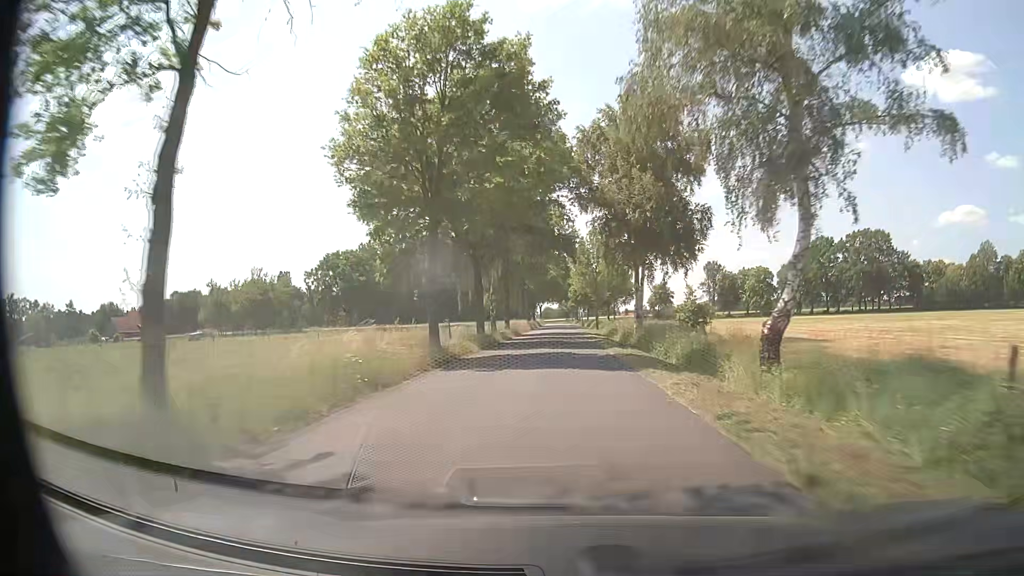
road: residential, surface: paved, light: Day
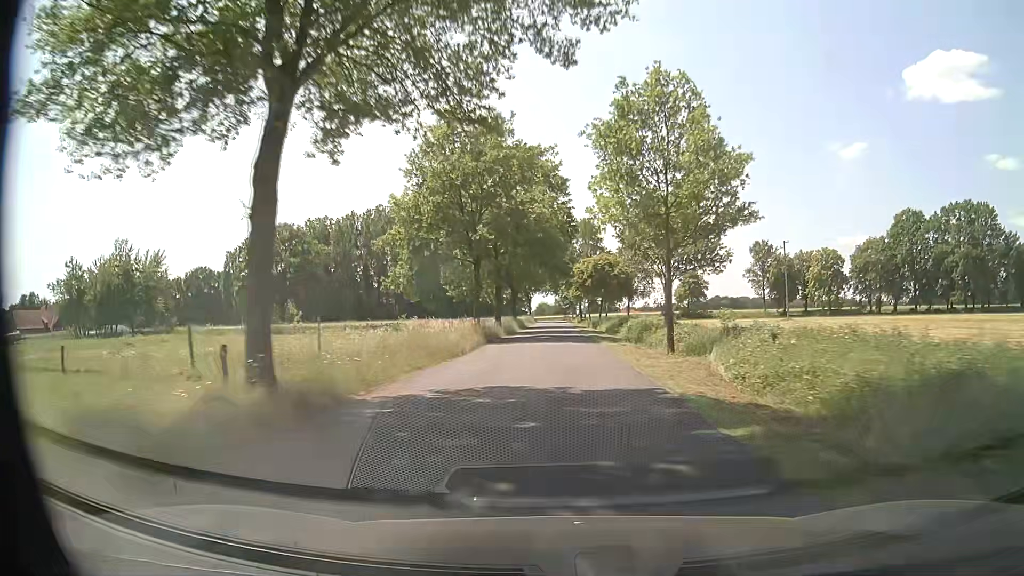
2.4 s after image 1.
(+0.5, +48.5) m; +1°
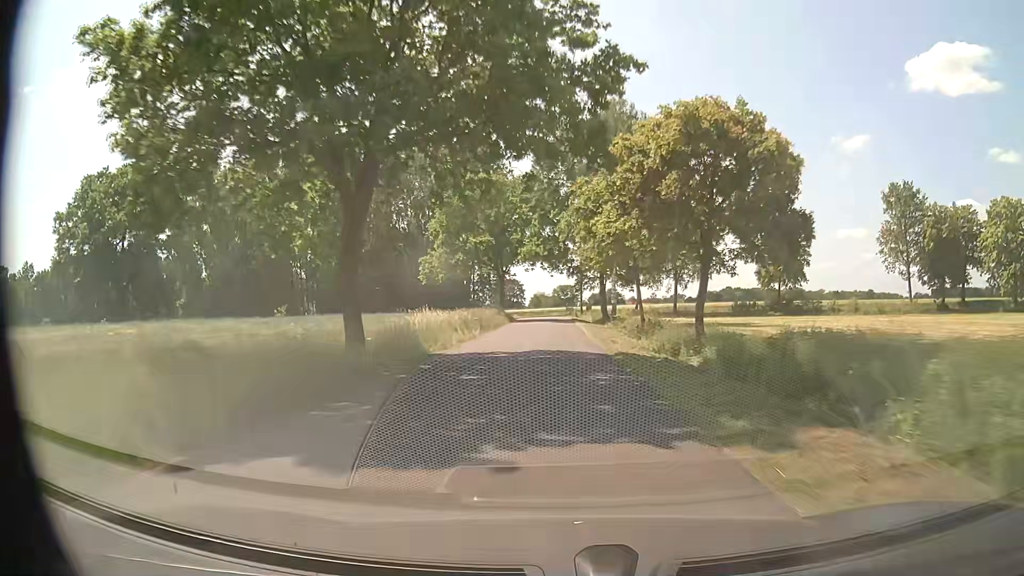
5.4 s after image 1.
(-0.3, +61.2) m; -1°
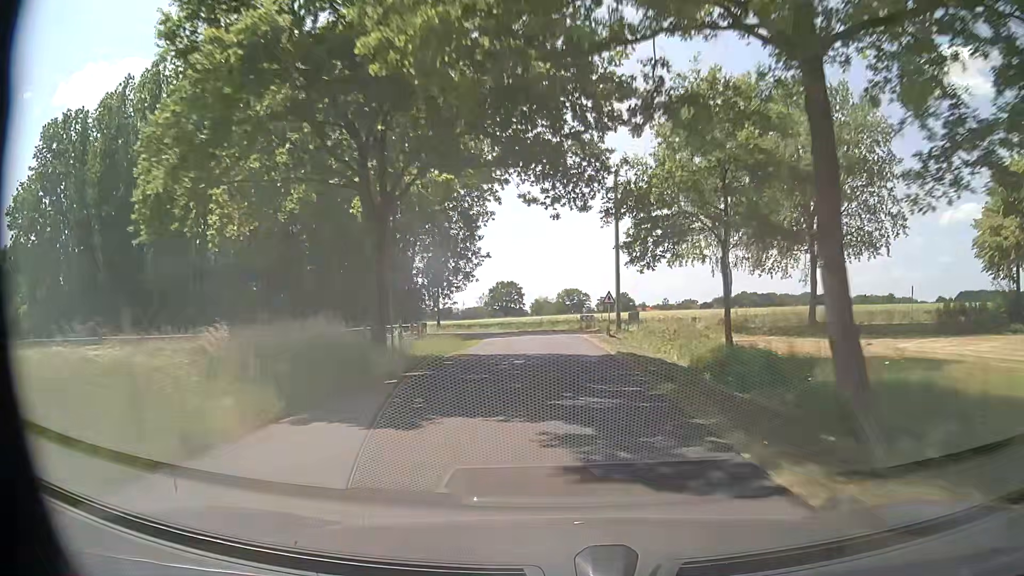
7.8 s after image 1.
(-0.1, +47.1) m; 0°
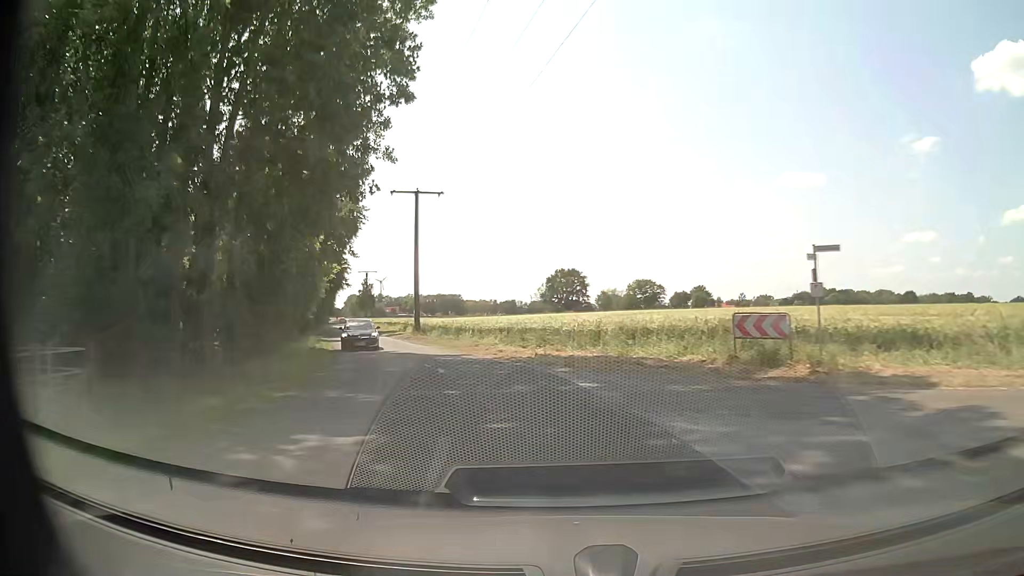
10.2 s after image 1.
(-0.5, +42.4) m; -5°
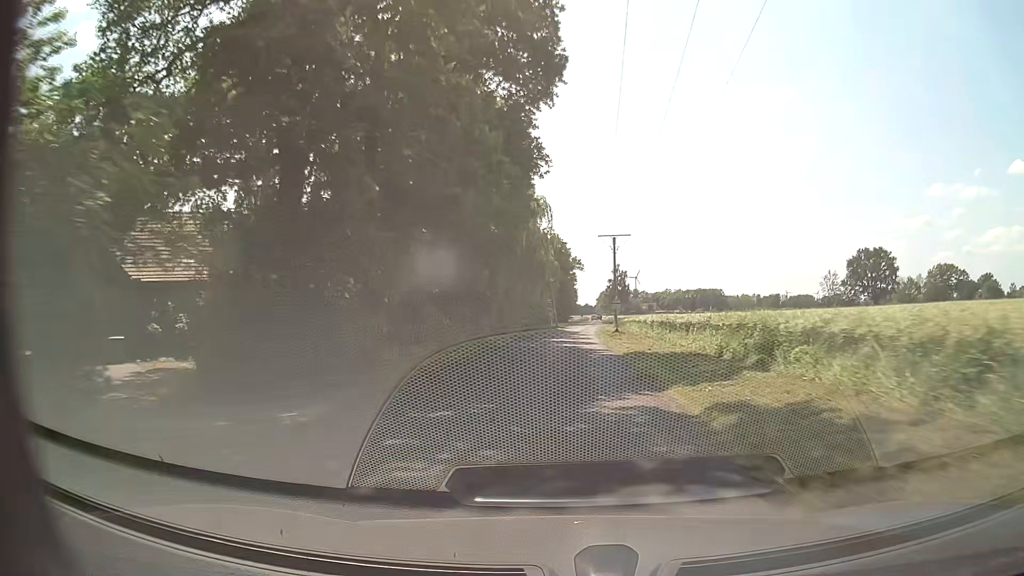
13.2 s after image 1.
(-13.2, +49.8) m; -22°
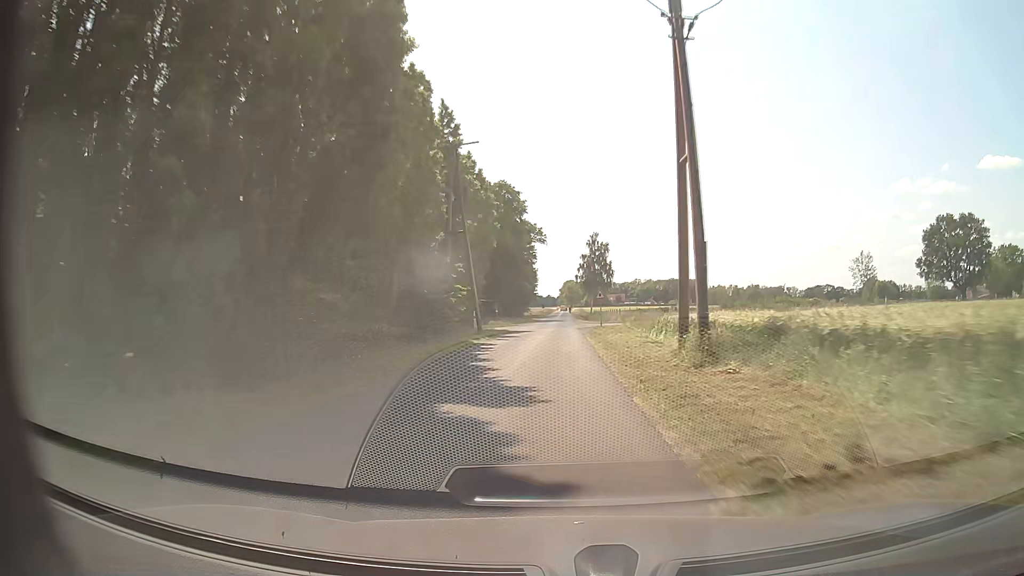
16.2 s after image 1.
(+1.9, +56.8) m; +3°
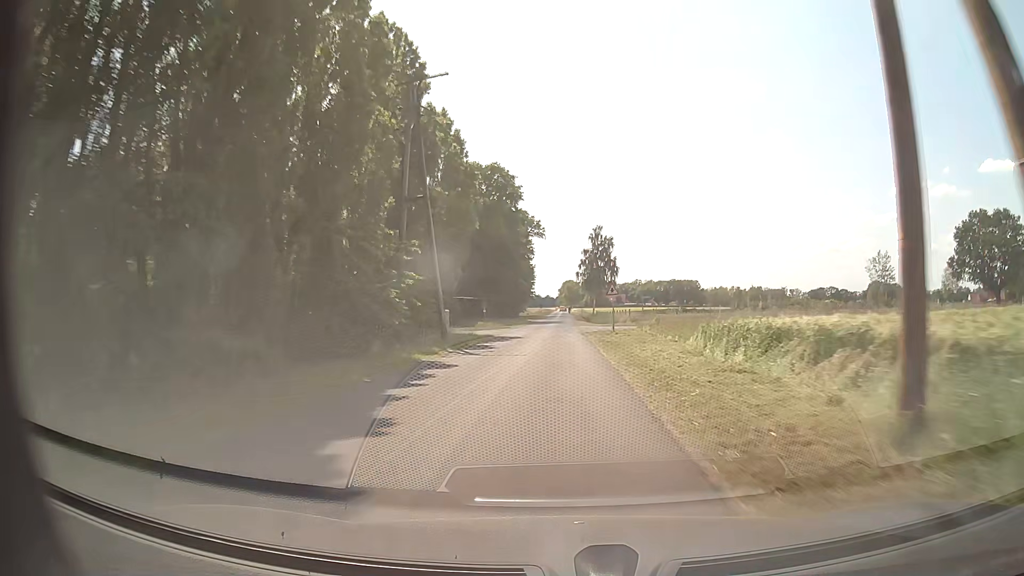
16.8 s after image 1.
(+0.1, +11.6) m; +1°
